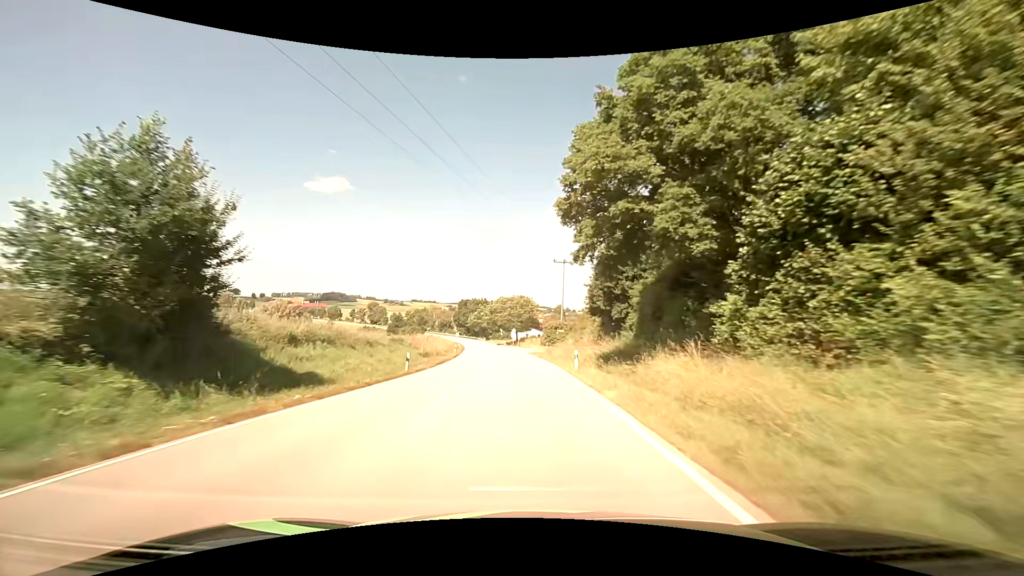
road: secondary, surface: asphalt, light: Day
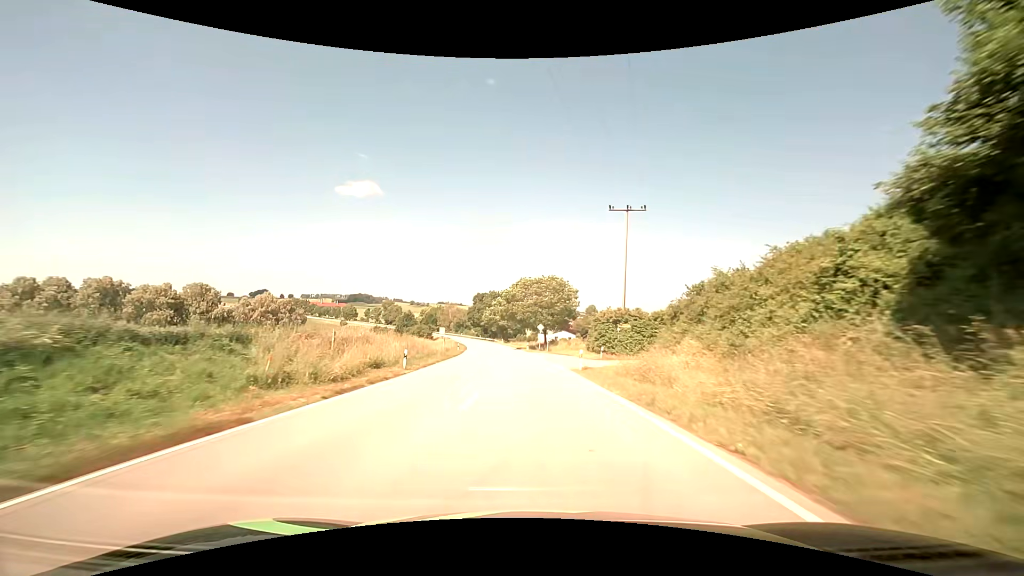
(-1.0, +33.1) m; -3°
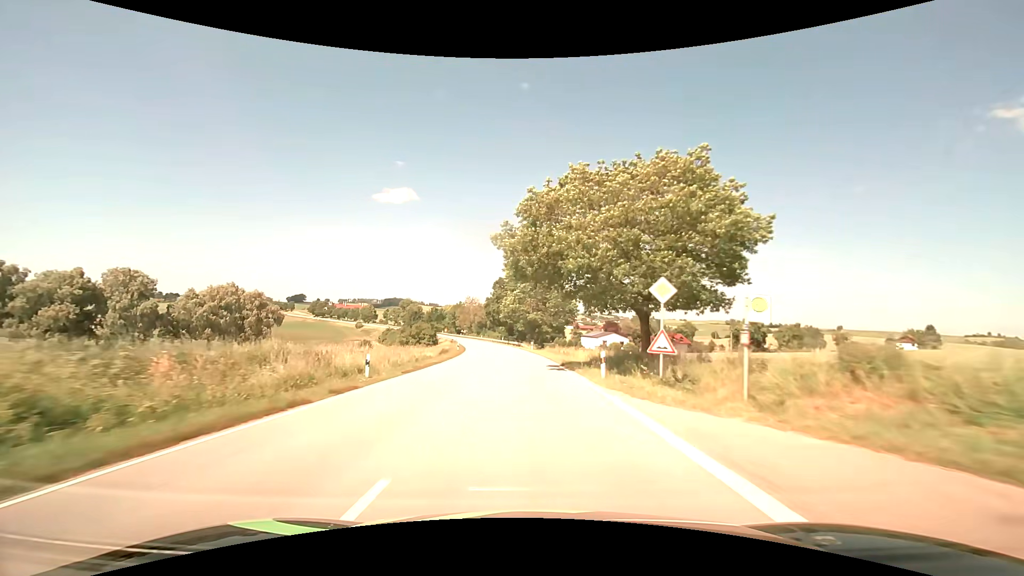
(-1.4, +45.4) m; -4°
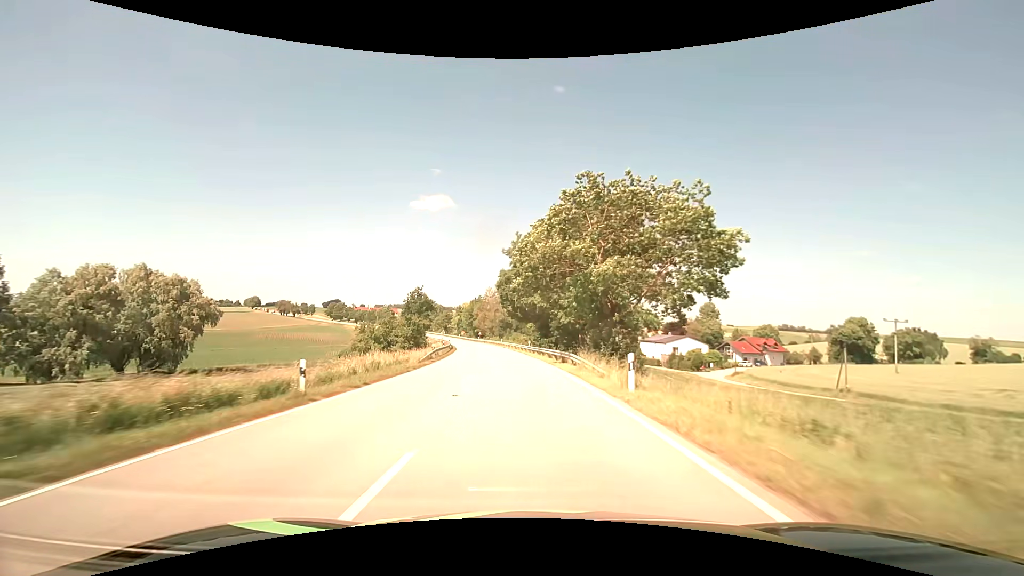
(-1.4, +46.5) m; -4°
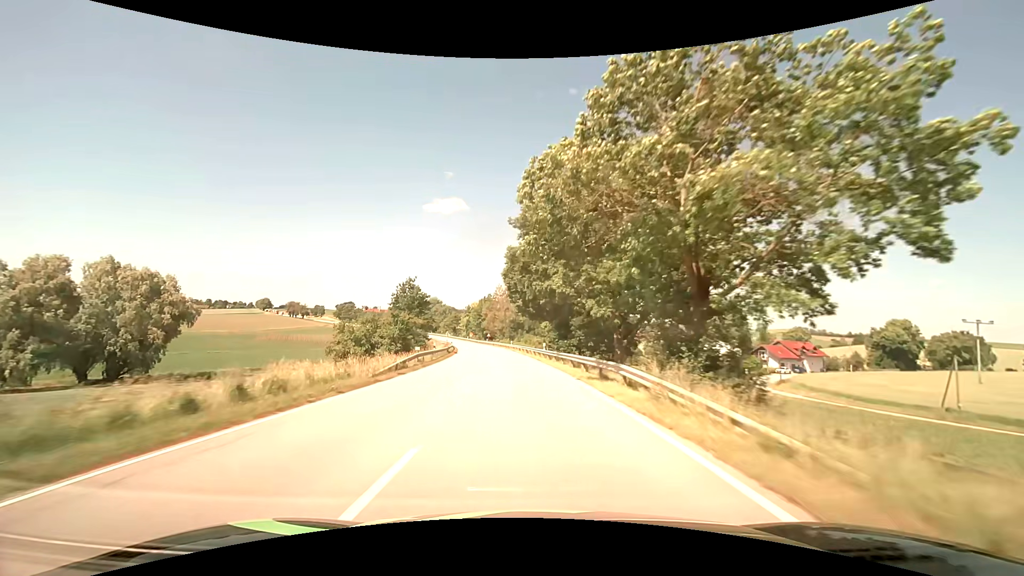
(-0.1, +11.9) m; -2°
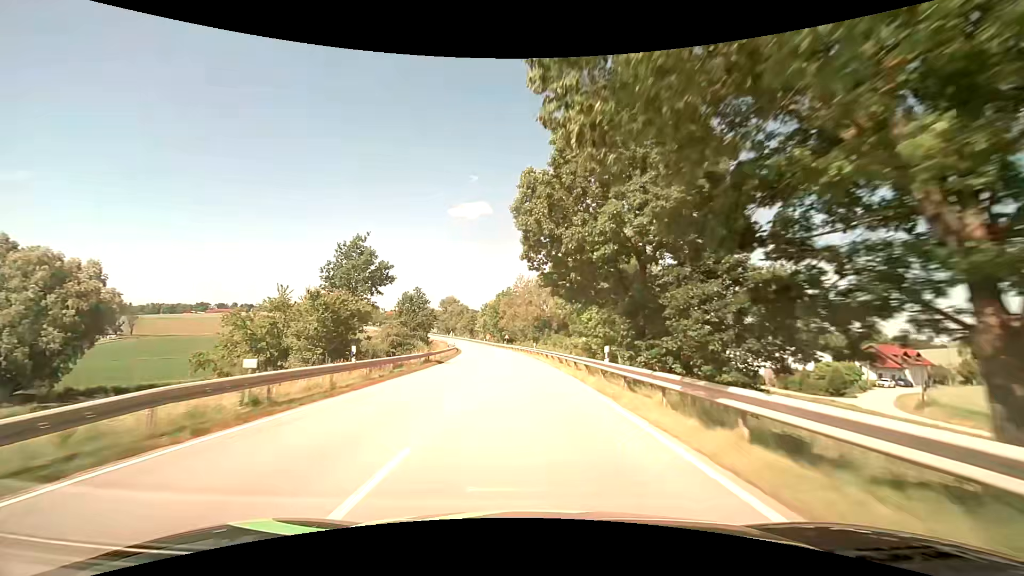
(-0.6, +24.0) m; -3°
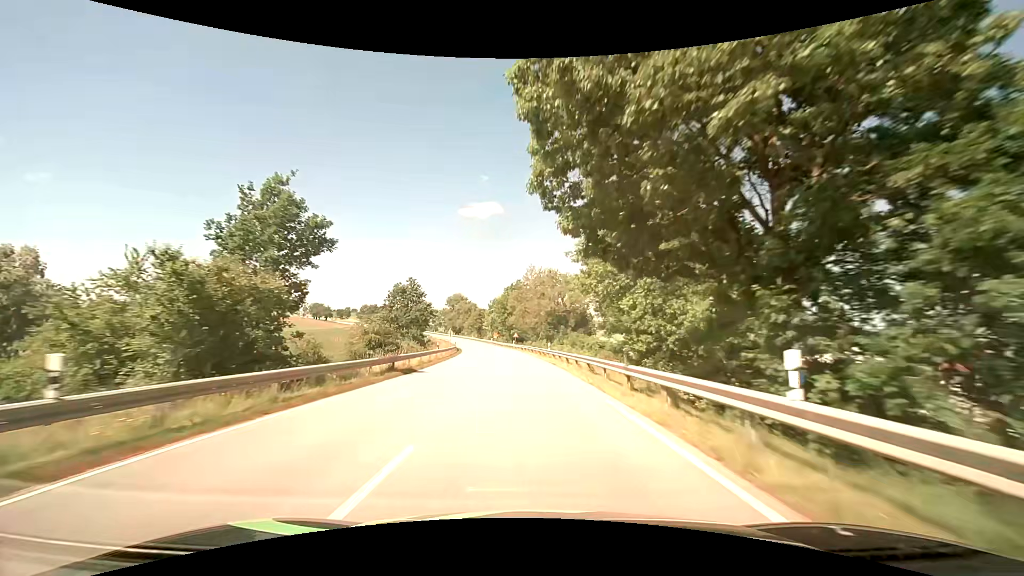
(-0.1, +12.1) m; 0°
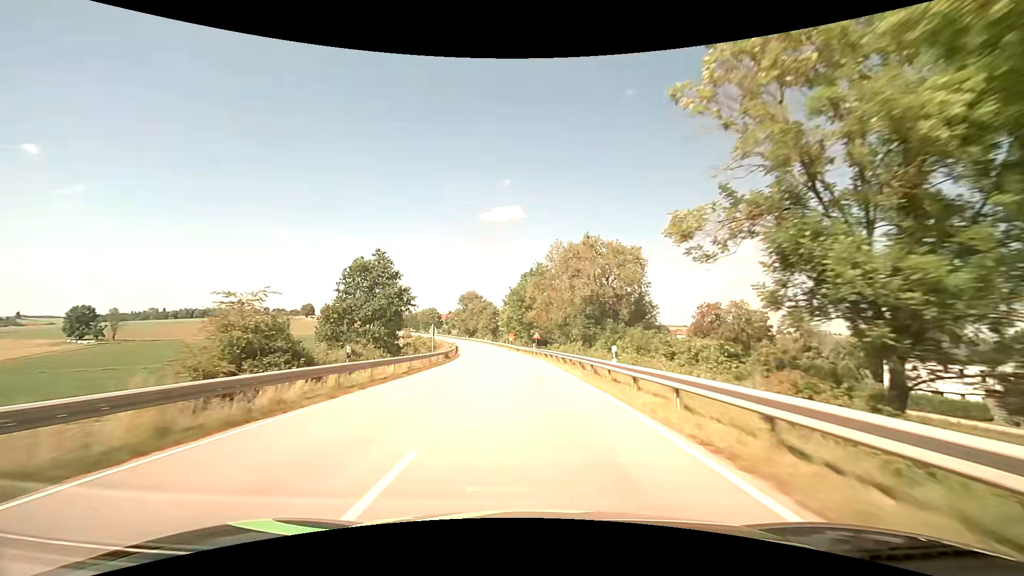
(-0.7, +24.4) m; -3°
(0, +10) (0, +20) (-1, +30) (-1, +40) (-2, +50) (-3, +60) (-4, +70) (-5, +80) (-7, +90) (-8, +100) m
